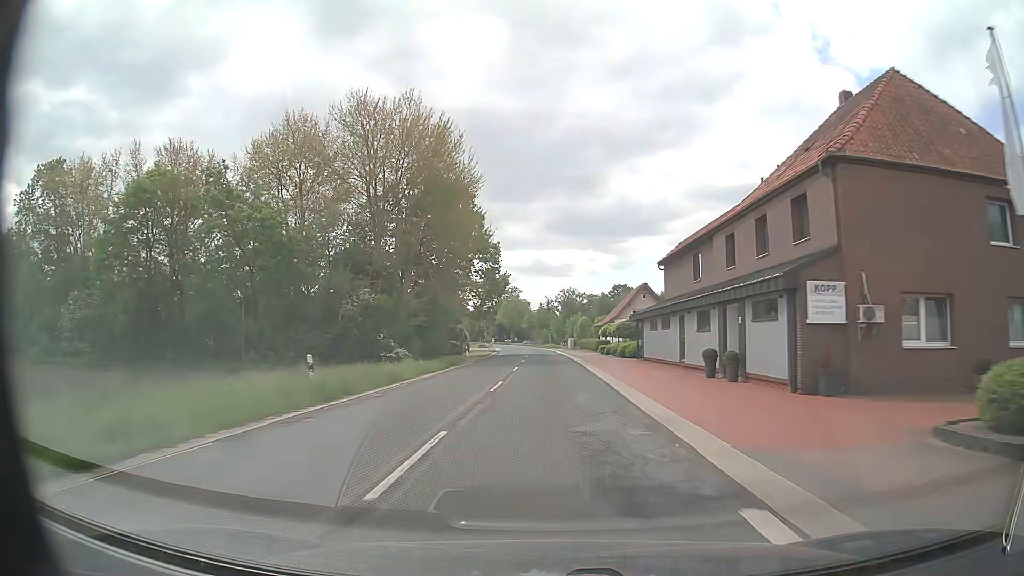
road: secondary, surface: asphalt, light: Day
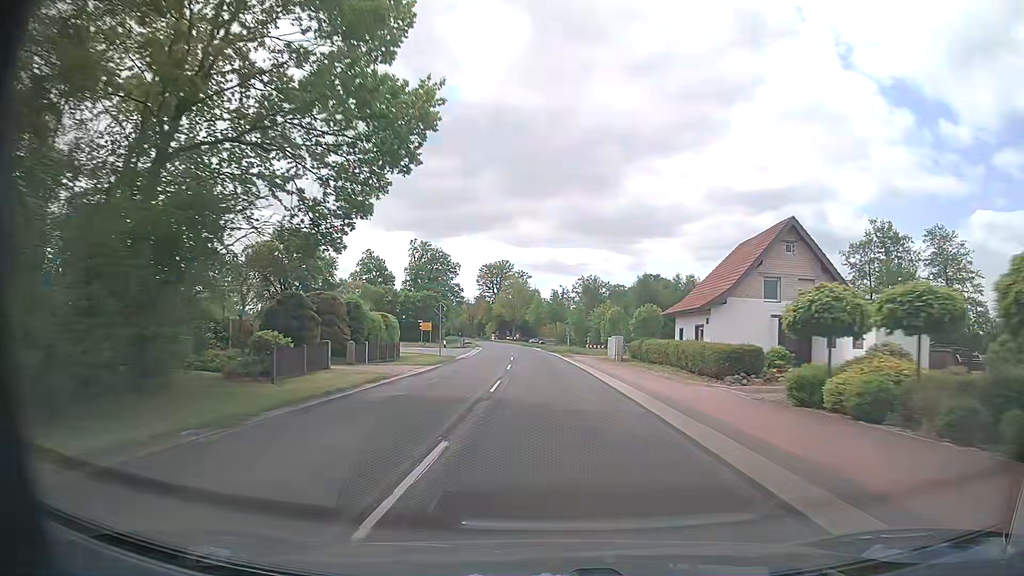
(-0.4, +49.5) m; -1°
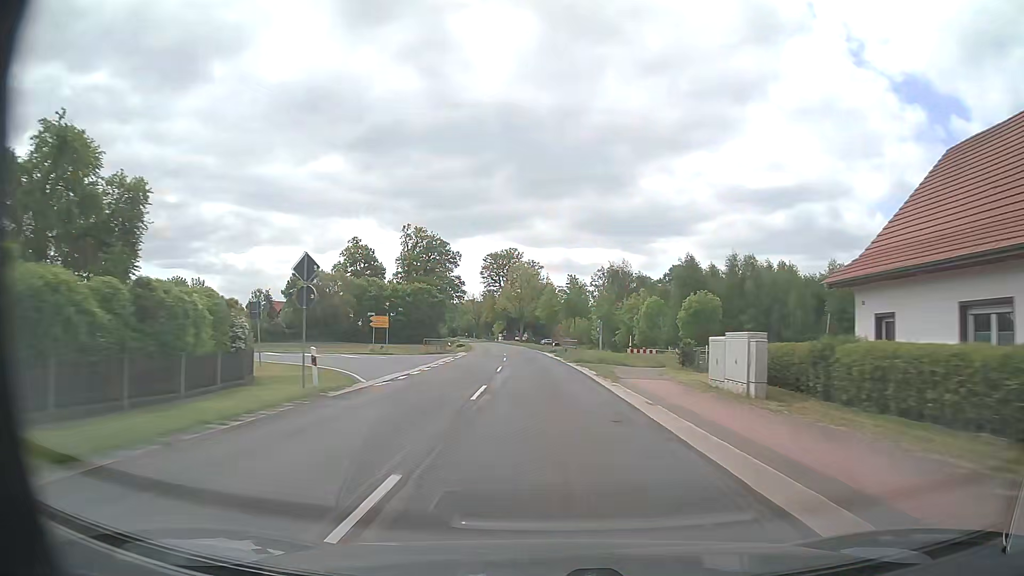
(-0.3, +26.4) m; -1°
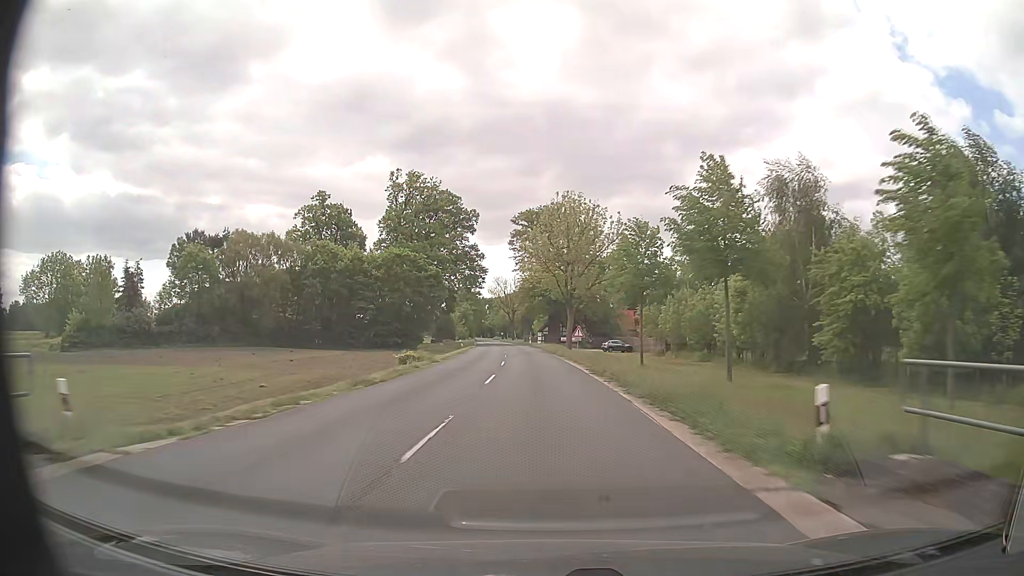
(-1.9, +55.7) m; -4°
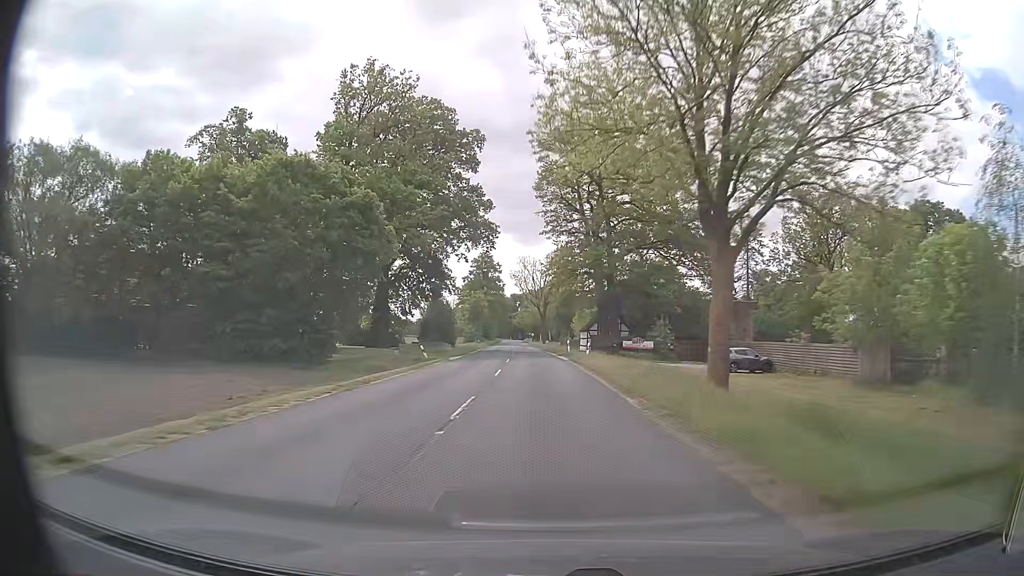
(-1.1, +44.3) m; -3°
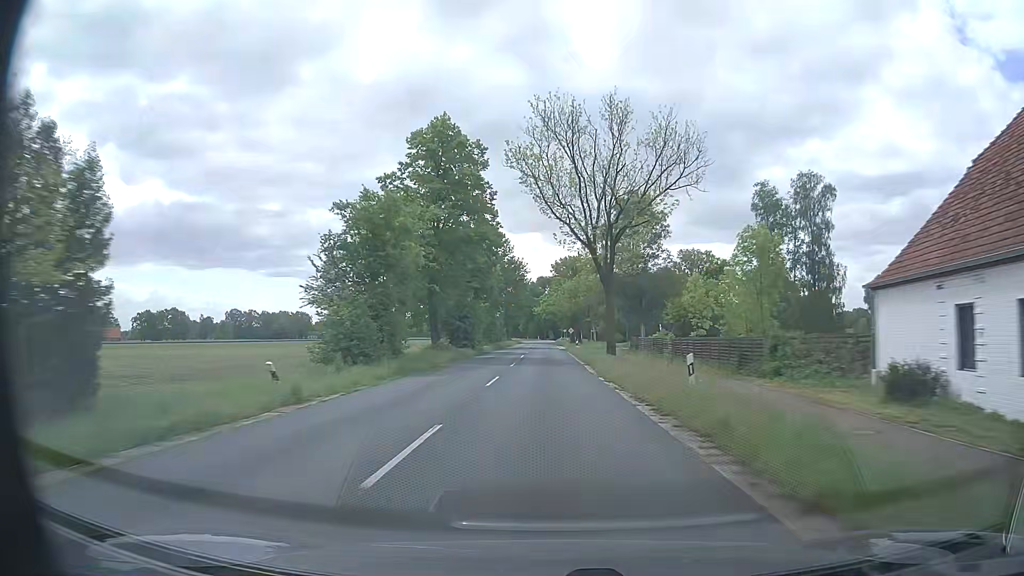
(-2.4, +77.8) m; -2°
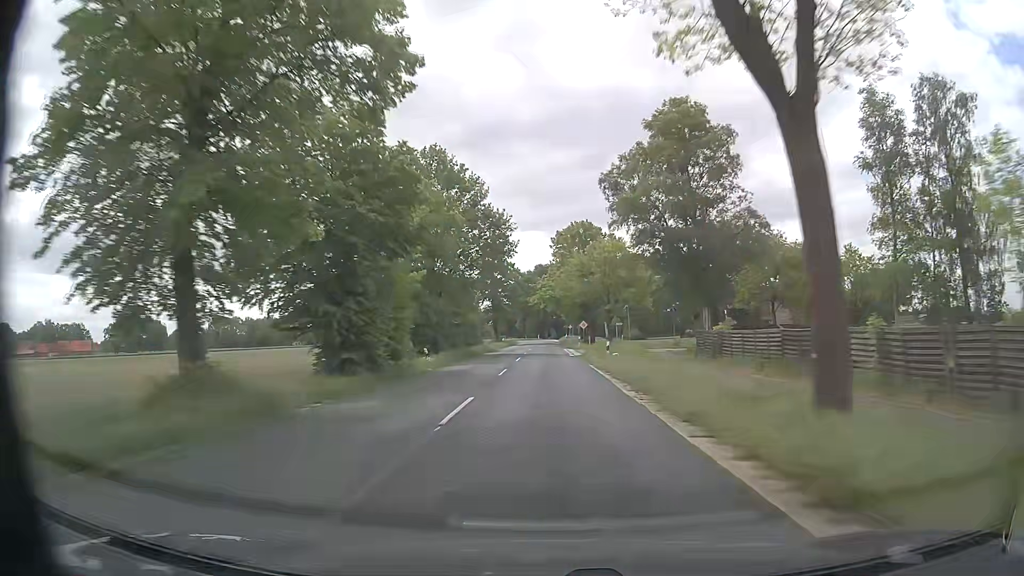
(-0.3, +31.8) m; -1°
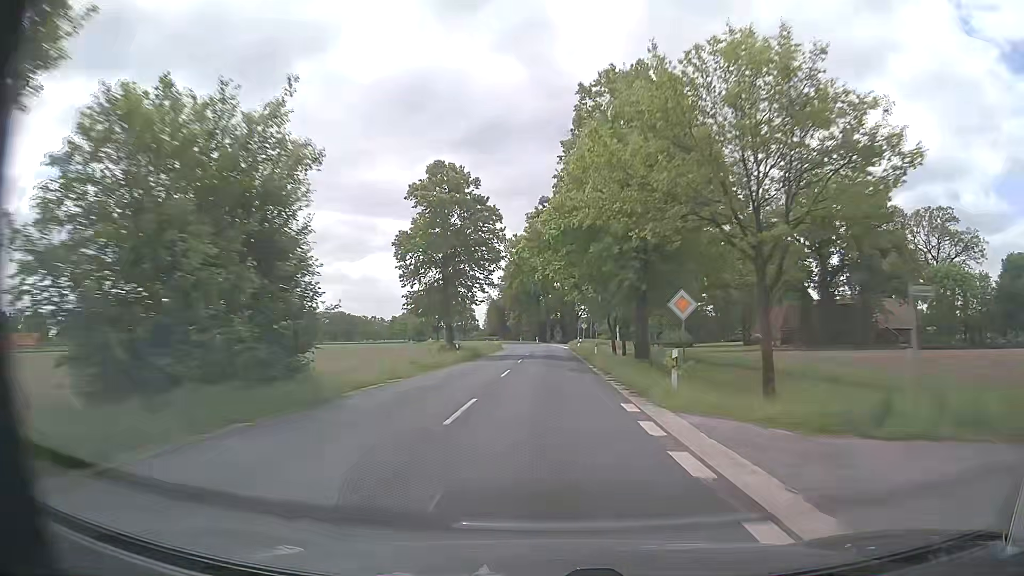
(0.0, +48.1) m; 0°
(0, +10) (0, +20) (0, +30) (0, +40) (0, +50) (0, +60) (-1, +70) (-1, +80) (-2, +90) (-3, +100) m
